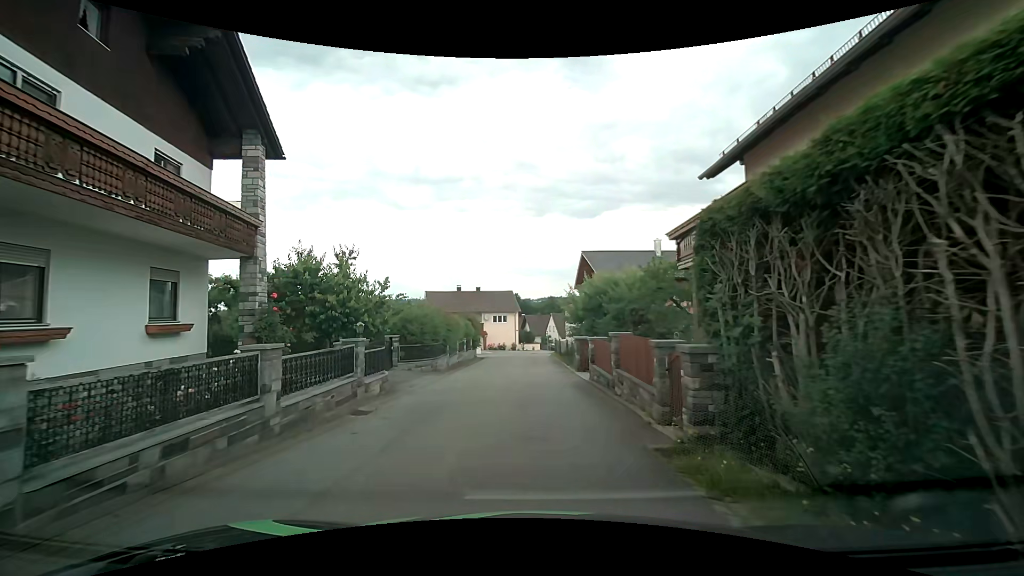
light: Day
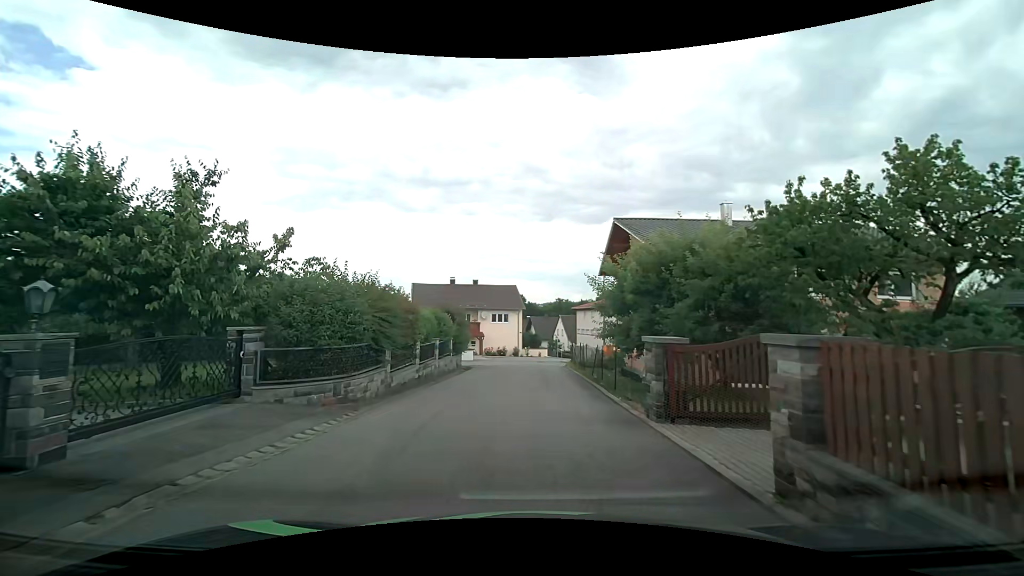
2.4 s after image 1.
(-0.2, +12.0) m; -2°
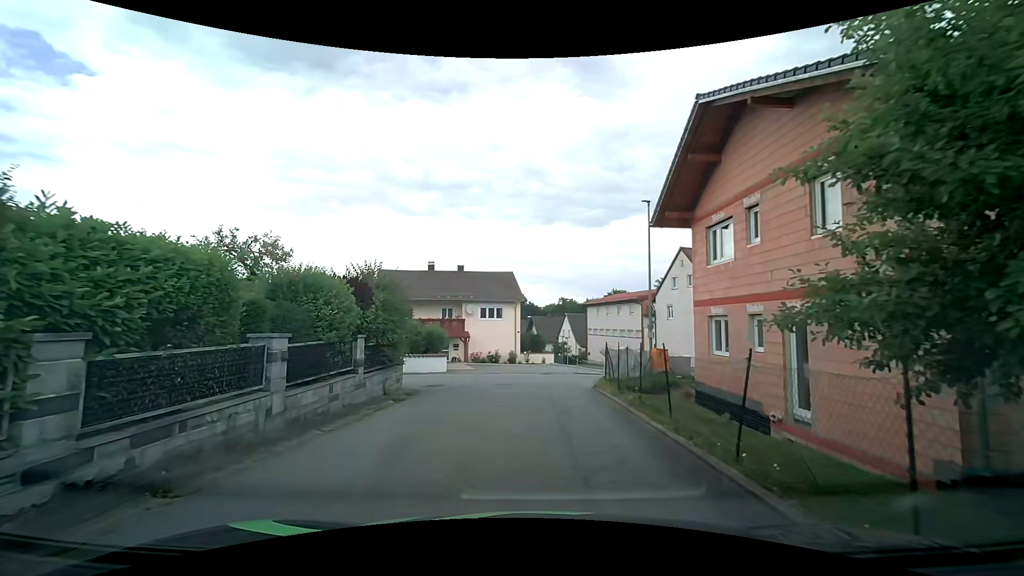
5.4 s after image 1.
(+0.3, +13.9) m; 0°
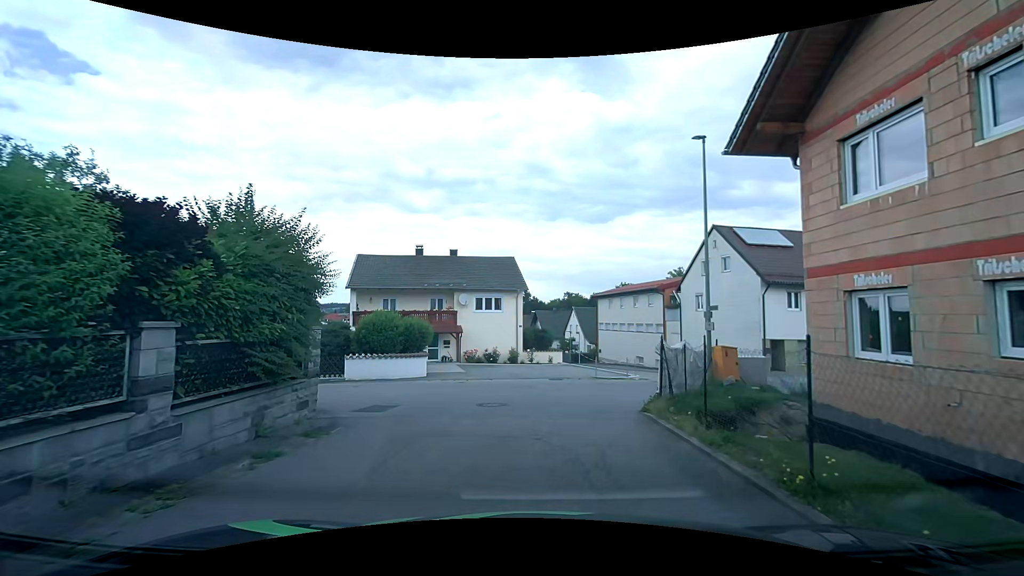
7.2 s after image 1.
(0.0, +6.7) m; +1°
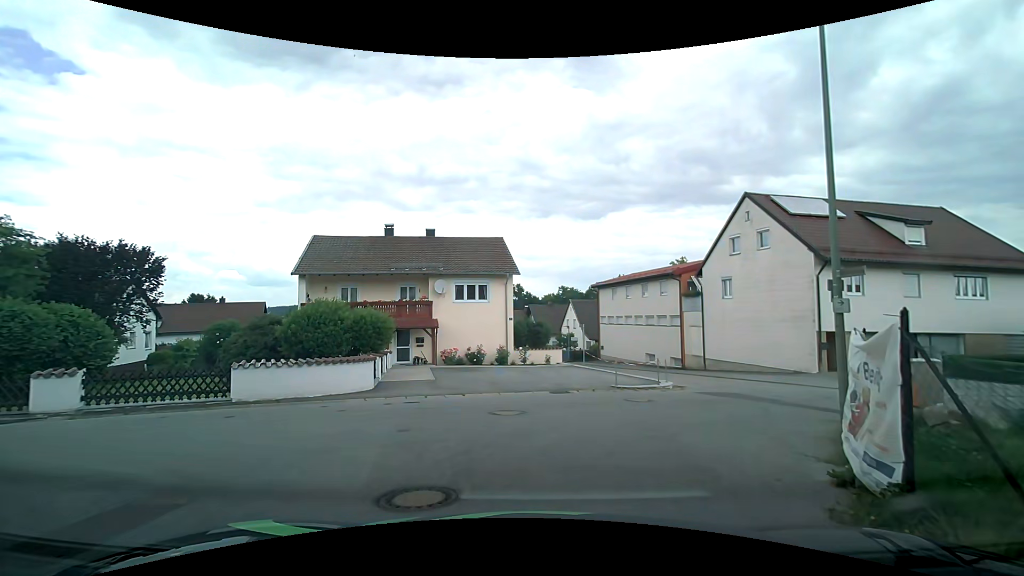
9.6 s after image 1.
(-0.1, +6.9) m; -1°
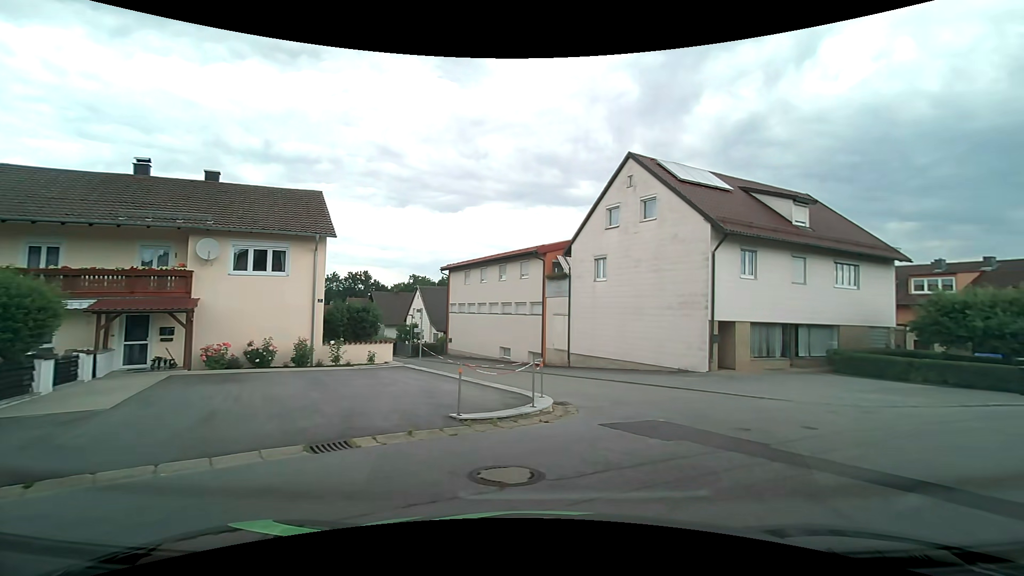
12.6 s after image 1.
(+0.9, +8.0) m; +18°
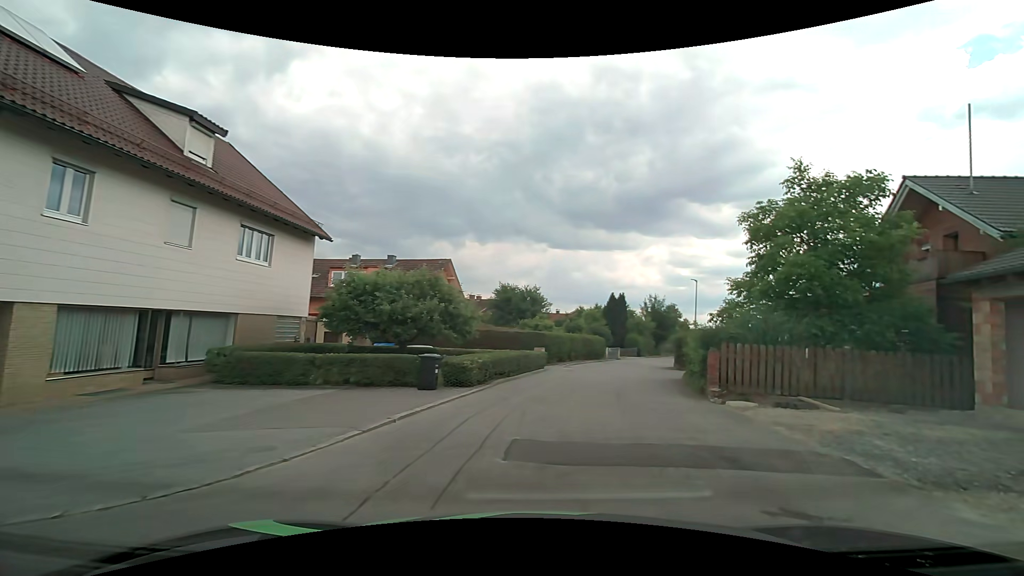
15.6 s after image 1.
(+4.2, +8.6) m; +58°
